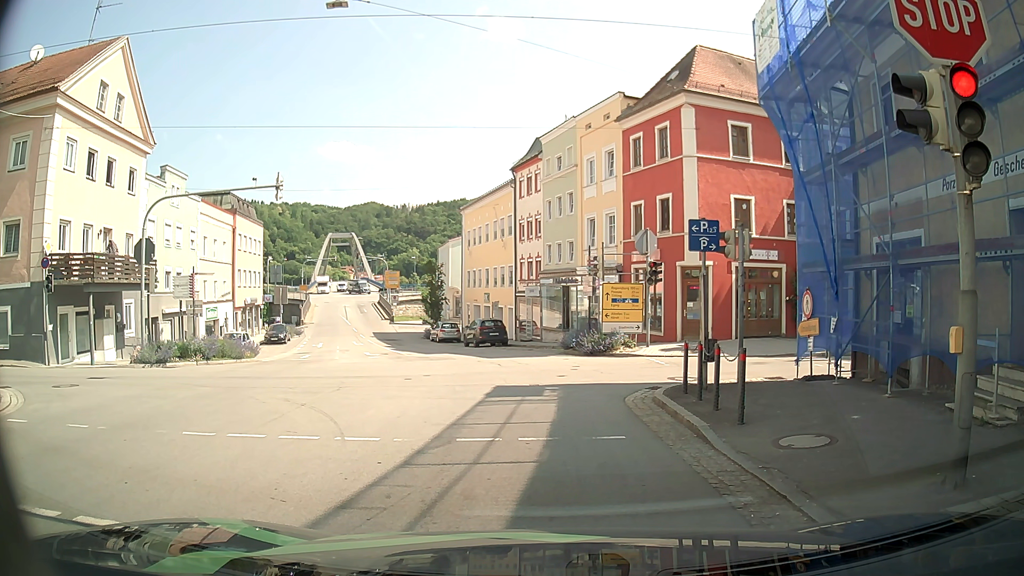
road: tertiary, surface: asphalt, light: Day
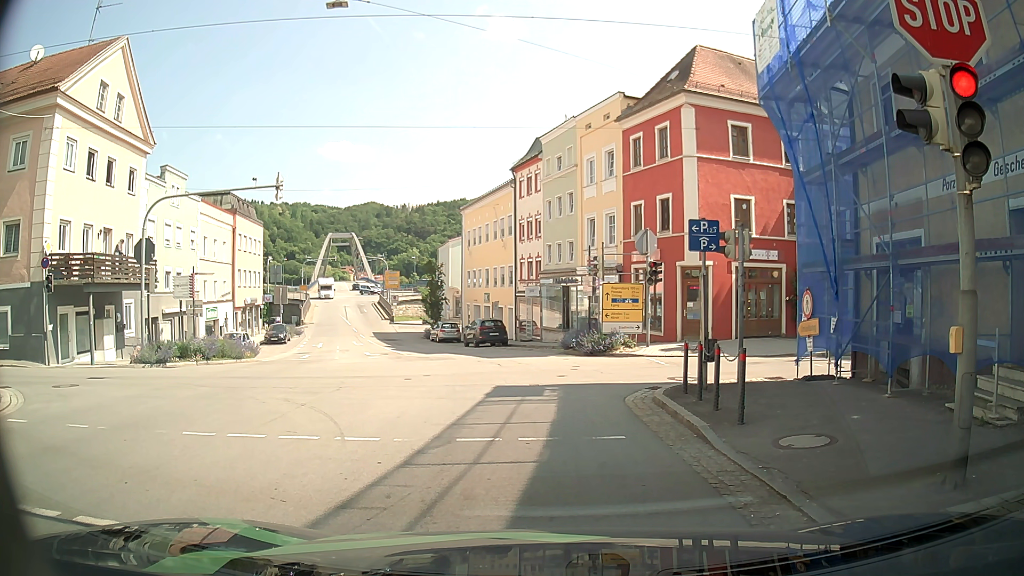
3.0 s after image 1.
(0.0, 0.0) m; 0°
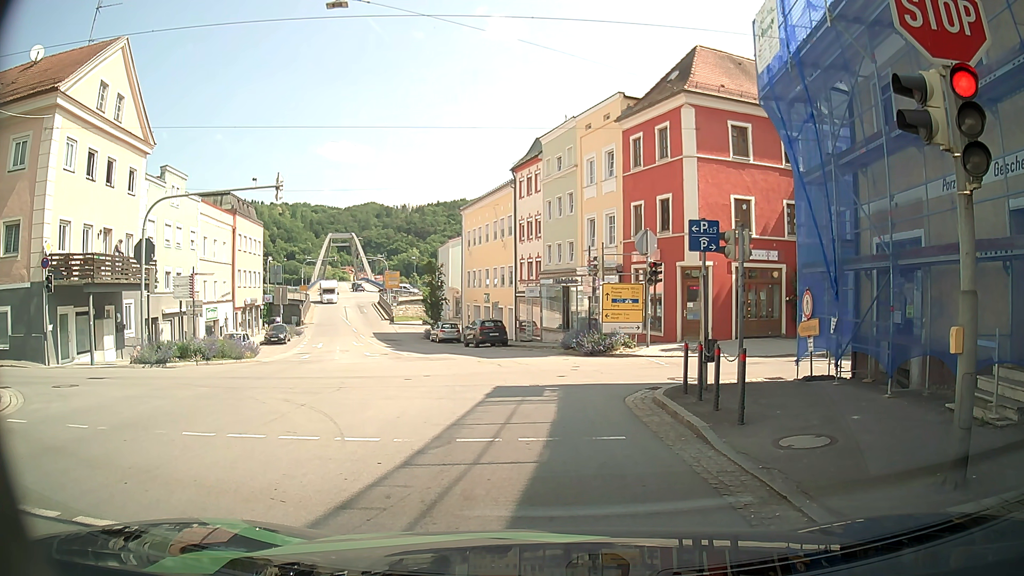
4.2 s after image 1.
(0.0, 0.0) m; 0°
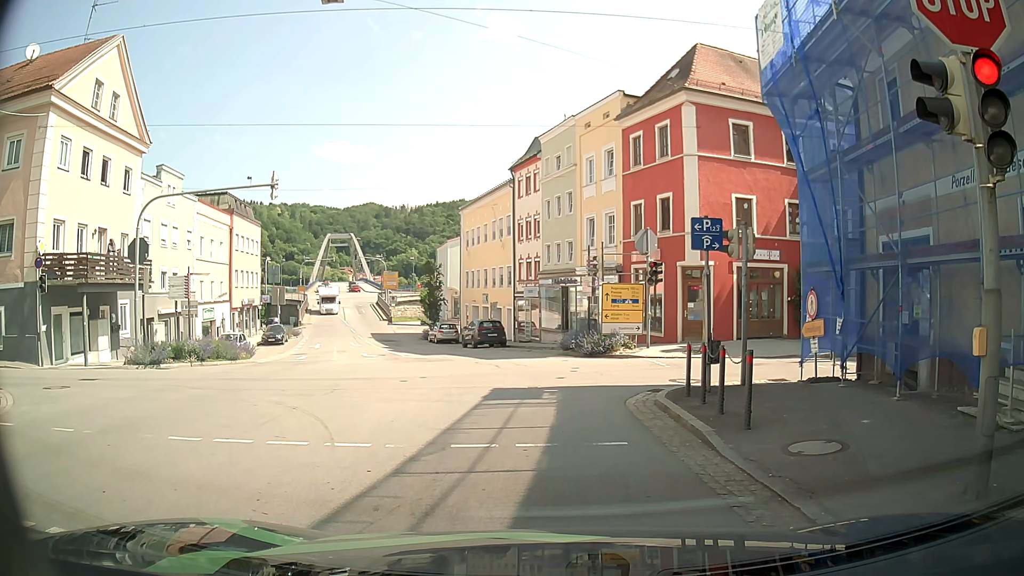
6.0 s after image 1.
(0.0, +0.3) m; 0°
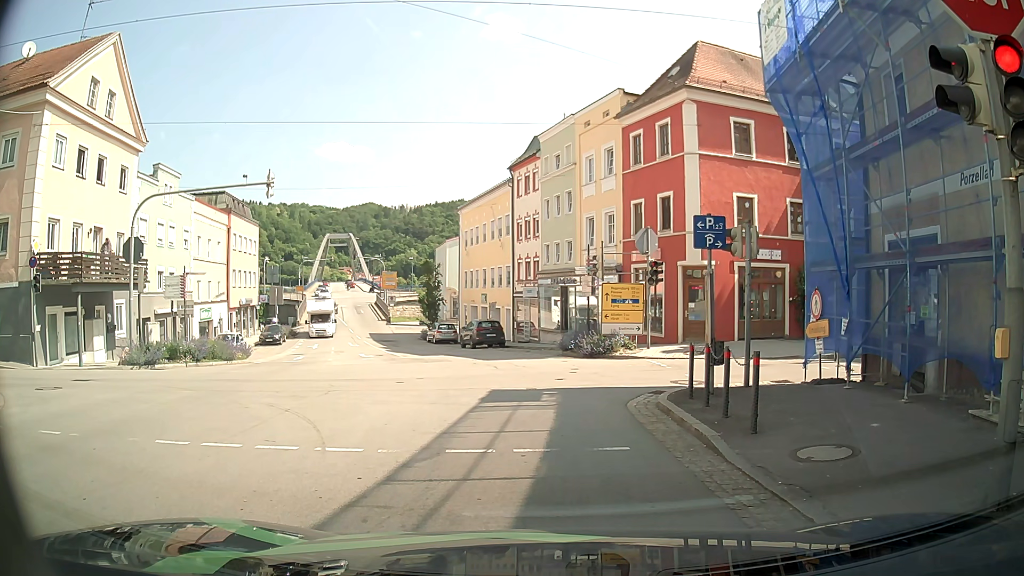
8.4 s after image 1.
(0.0, +0.4) m; 0°
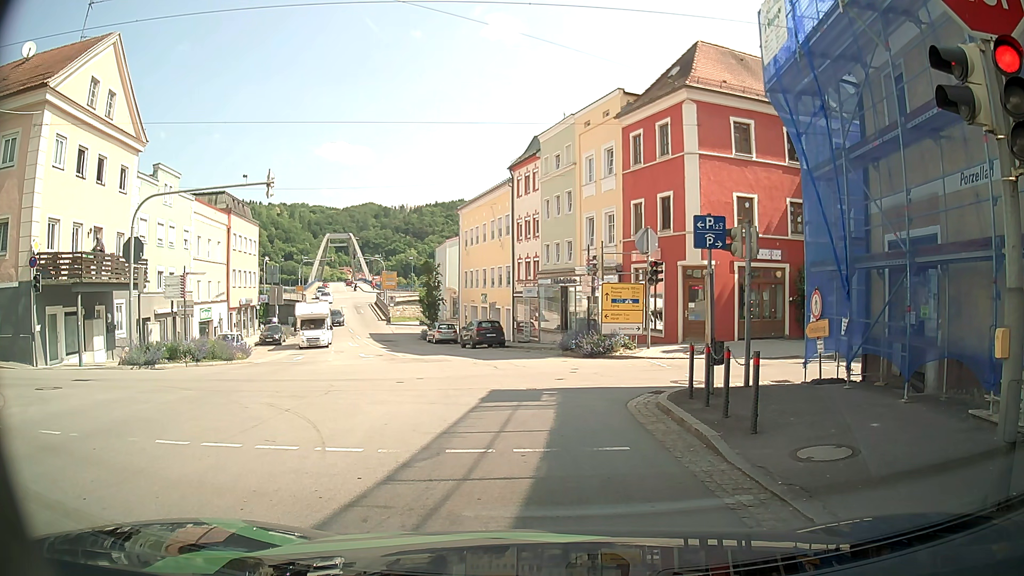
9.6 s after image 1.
(0.0, 0.0) m; 0°
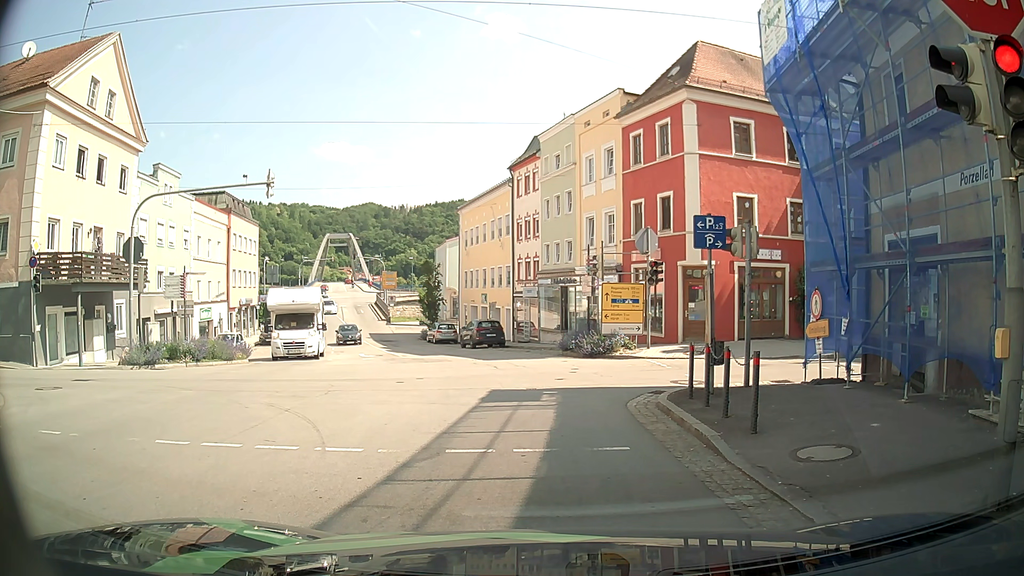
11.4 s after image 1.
(0.0, 0.0) m; 0°
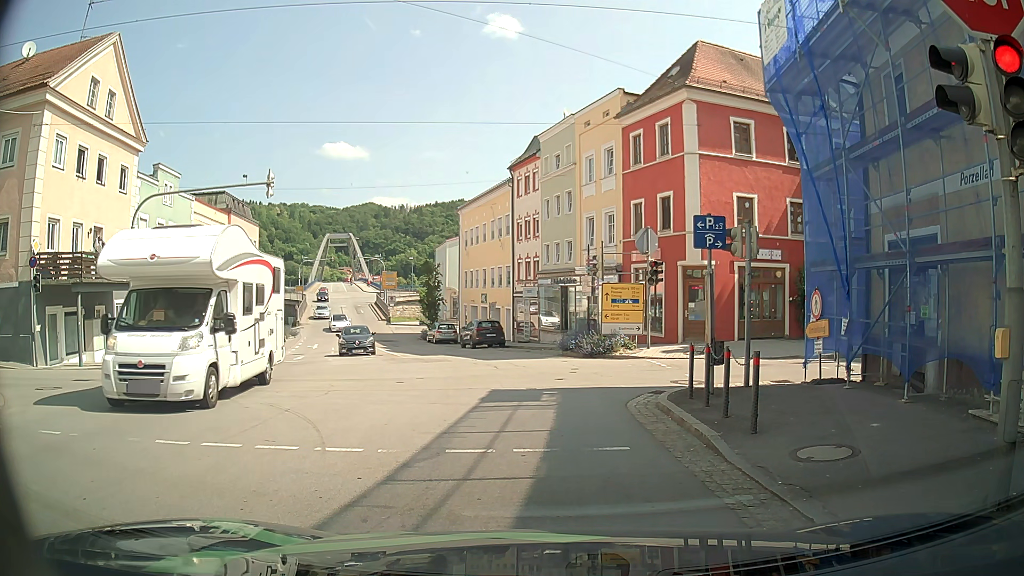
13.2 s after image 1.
(0.0, 0.0) m; 0°
(+1, +10) (0, +20) (-2, +30) (-5, +39) (-8, +49) (-10, +58) (-13, +68) (-16, +78) (-18, +87) (-20, +97) m
